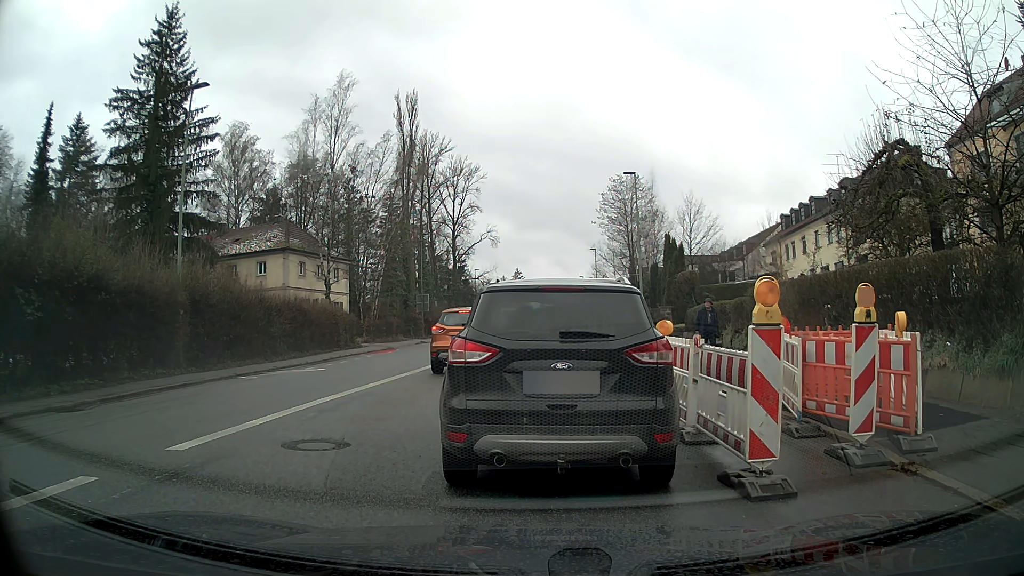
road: tertiary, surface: asphalt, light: Day
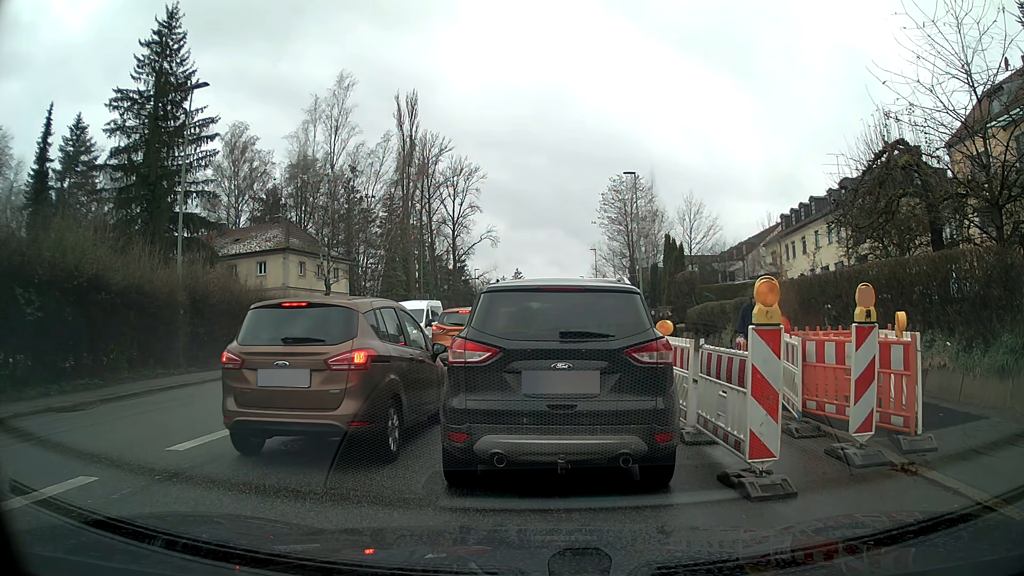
(0.0, 0.0) m; 0°
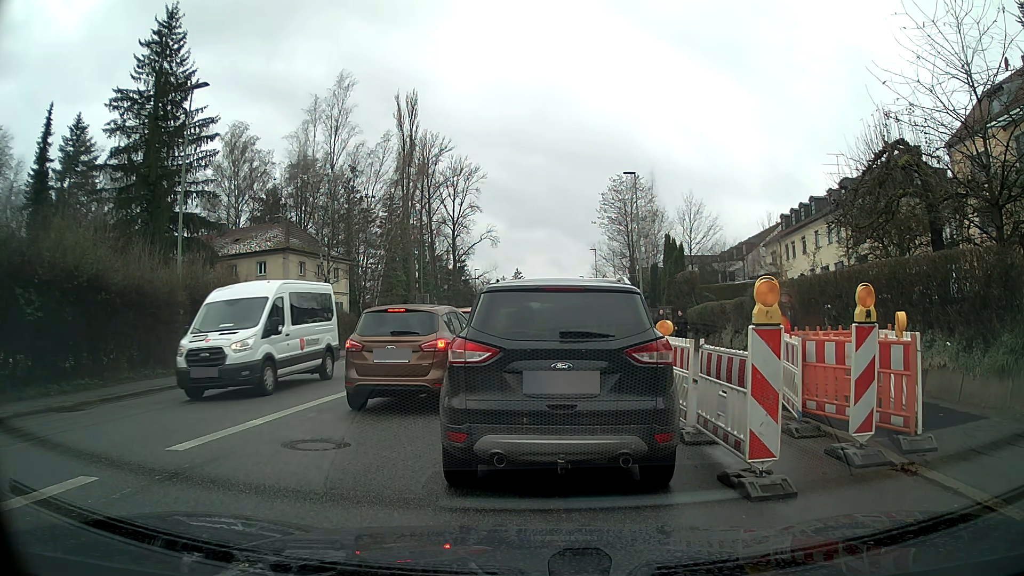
(0.0, 0.0) m; 0°
(0, +10) (+1, +20) (+2, +30) (+2, +40) (+3, +50) (+3, +60) (+3, +70) (+3, +80) (+4, +90) (+4, +100) m
